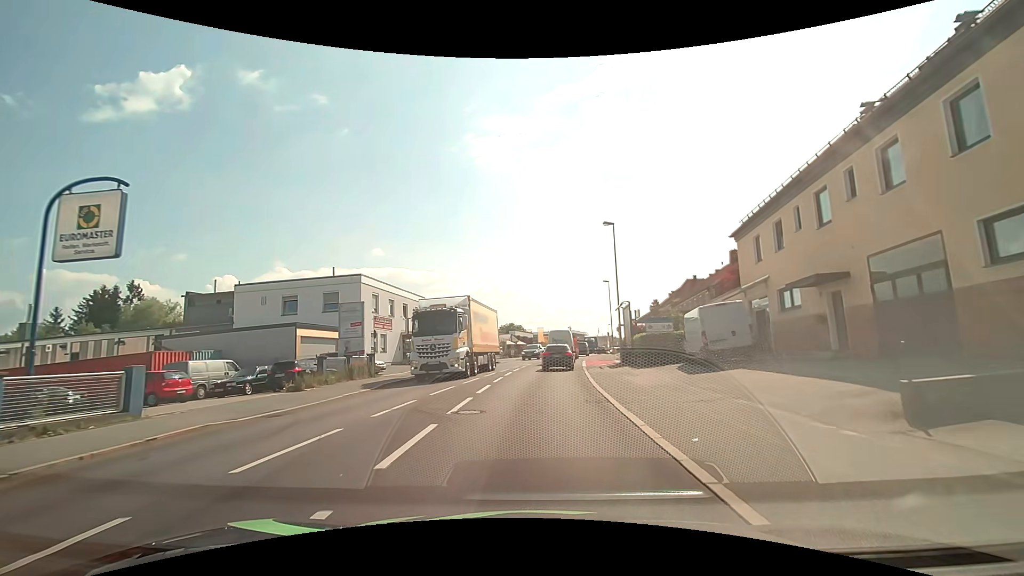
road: tertiary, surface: asphalt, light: Day
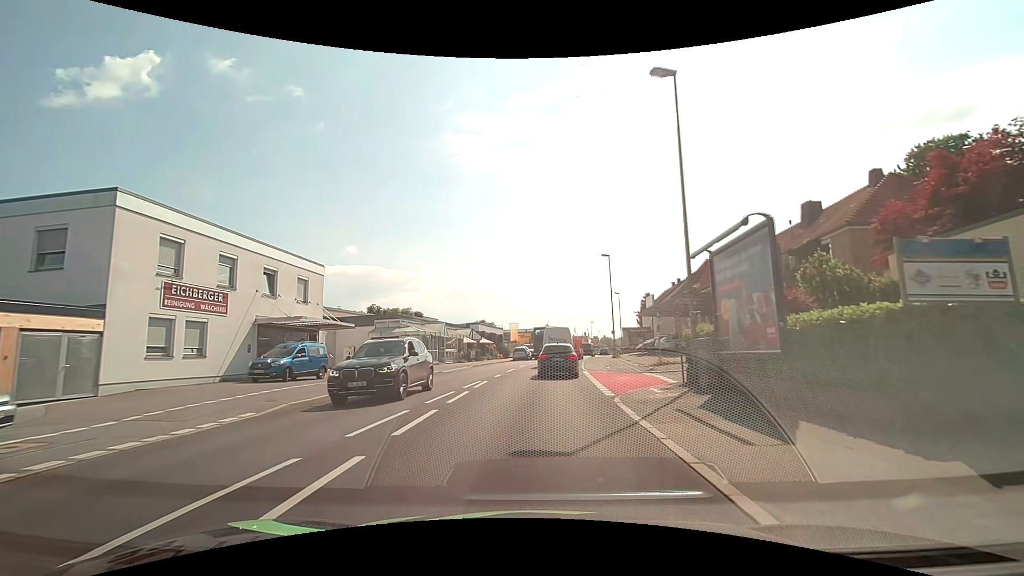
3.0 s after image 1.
(+0.7, +20.6) m; +3°
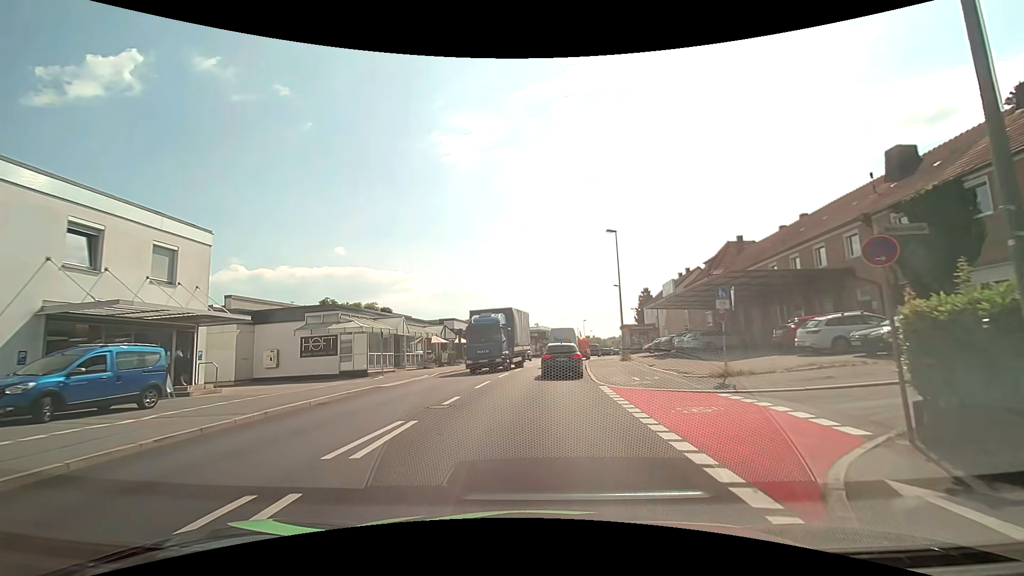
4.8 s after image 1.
(+0.2, +10.5) m; +1°
(0, +10) (+1, +20) (+1, +30) (+3, +40) (+4, +50) (+6, +60) (+8, +69) (+10, +79) (+12, +89) (+15, +99) m
